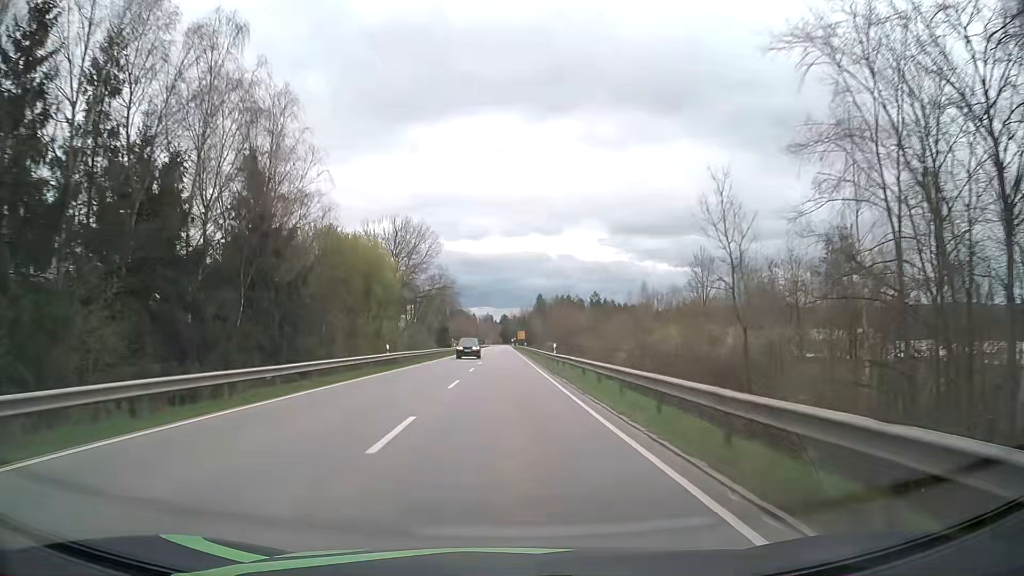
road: secondary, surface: asphalt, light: Day
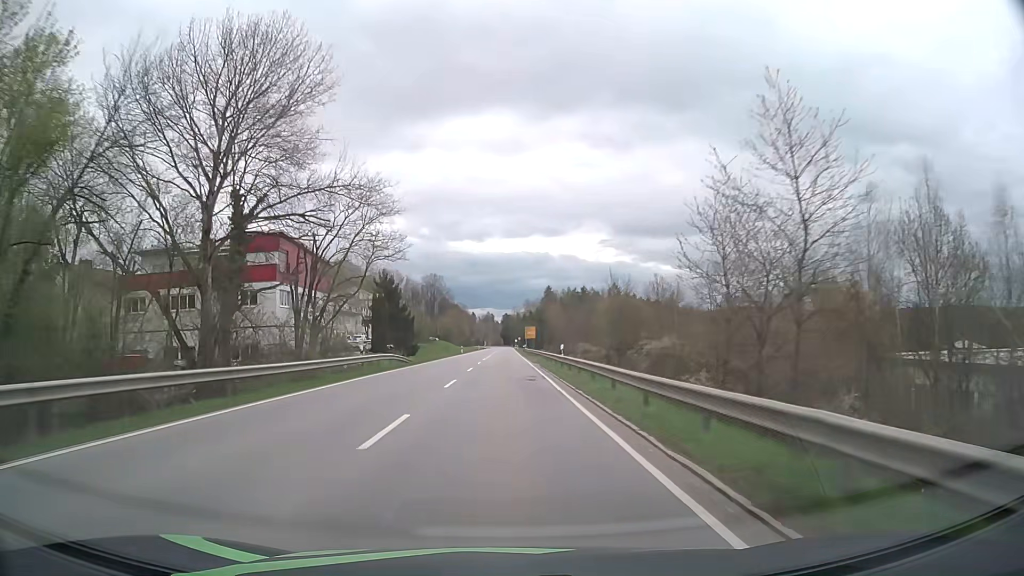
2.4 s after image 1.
(-0.1, +59.8) m; 0°
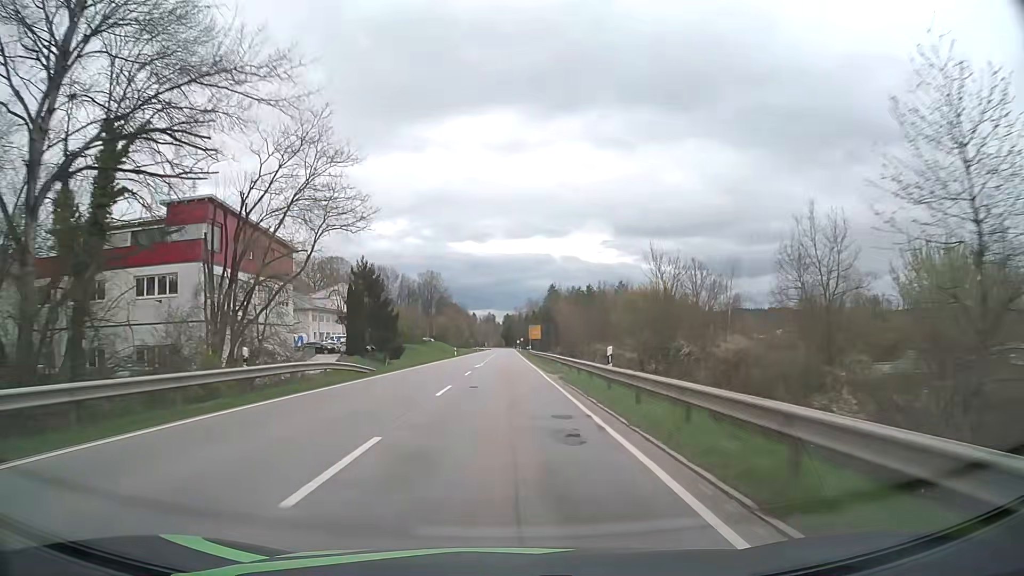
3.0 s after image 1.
(0.0, +15.0) m; 0°
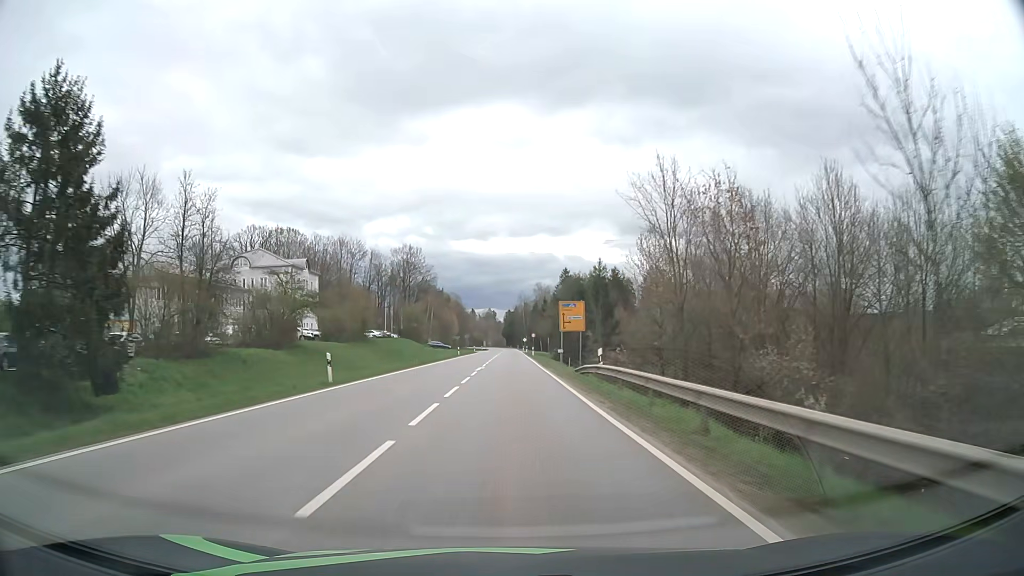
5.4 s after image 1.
(-0.2, +60.3) m; 0°
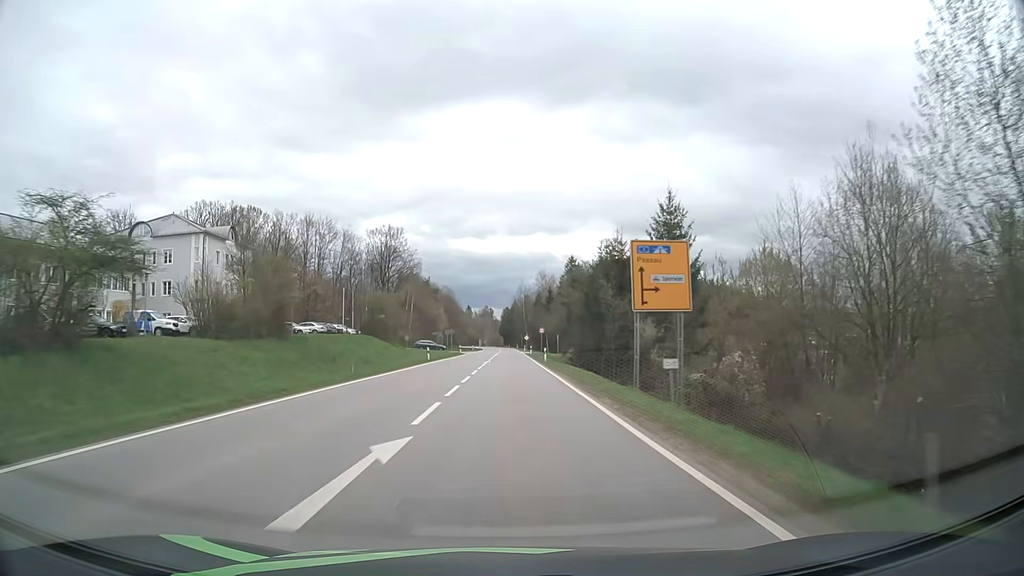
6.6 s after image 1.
(0.0, +30.2) m; 0°
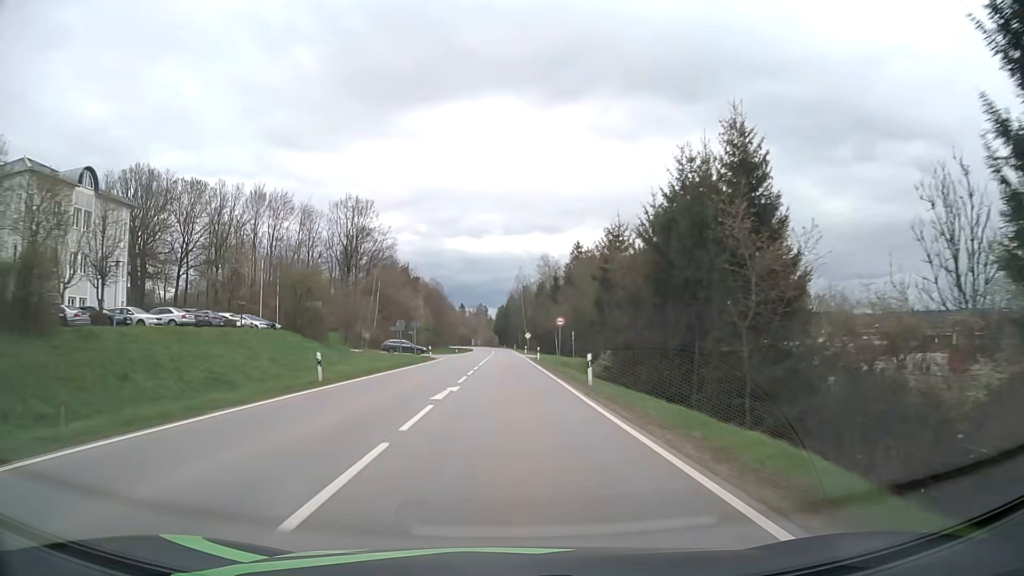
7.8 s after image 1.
(+0.1, +30.2) m; 0°
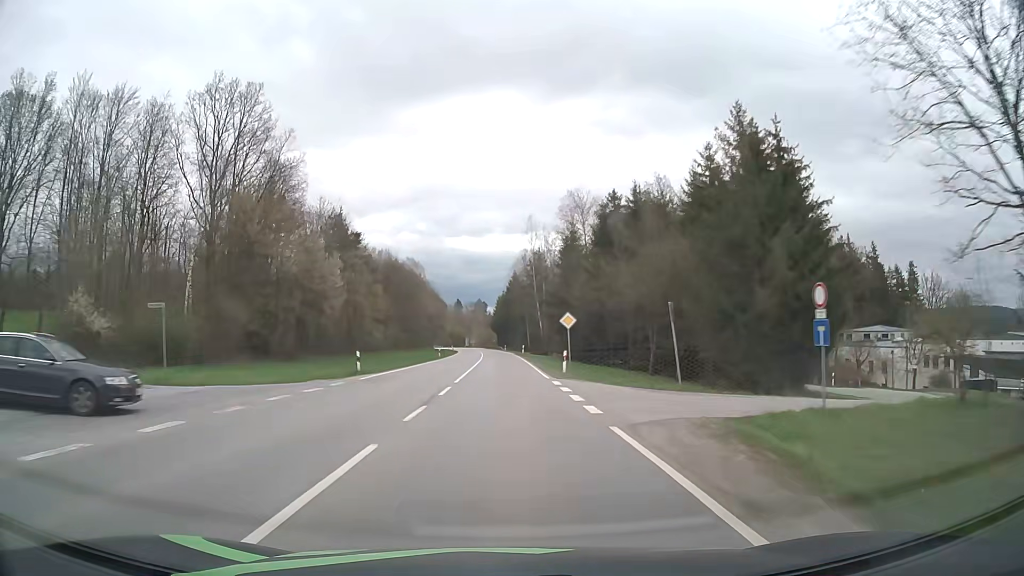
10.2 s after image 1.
(+0.1, +60.0) m; 0°
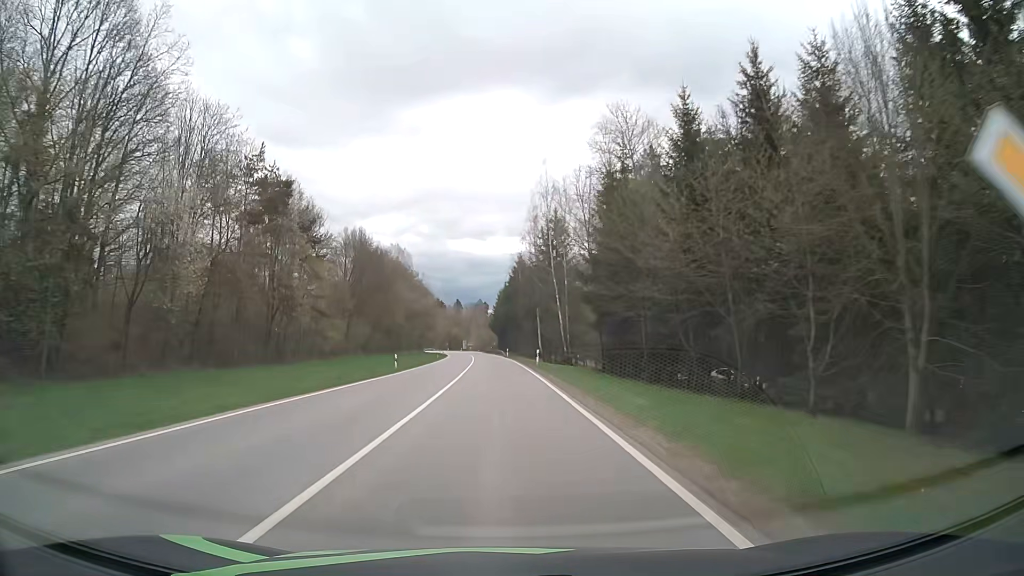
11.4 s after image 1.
(0.0, +29.8) m; 0°
(0, +10) (0, +20) (0, +30) (0, +40) (-1, +50) (-1, +60) (-2, +70) (-2, +80) (-3, +90) (-4, +100) m
